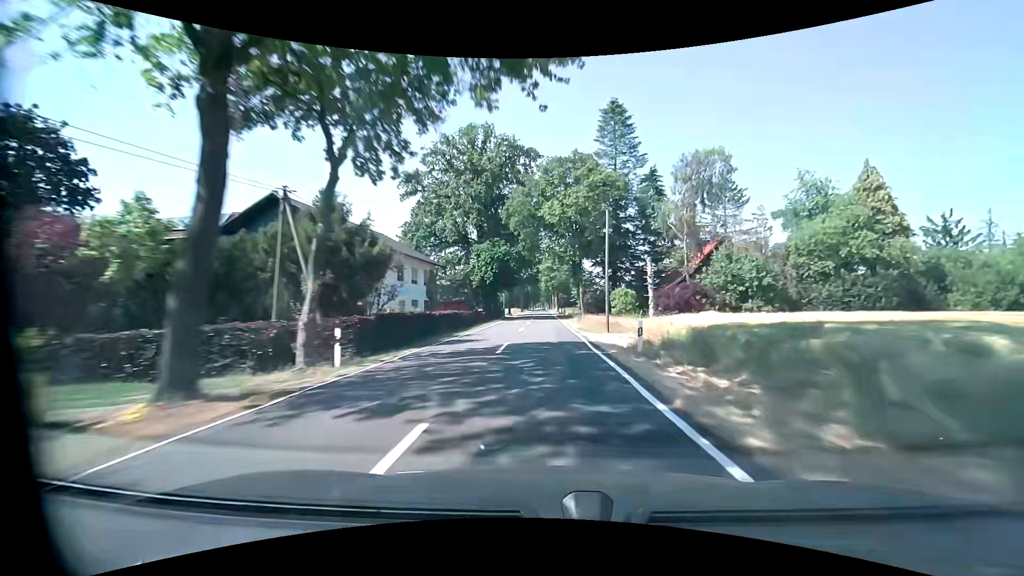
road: tertiary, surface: asphalt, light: Day
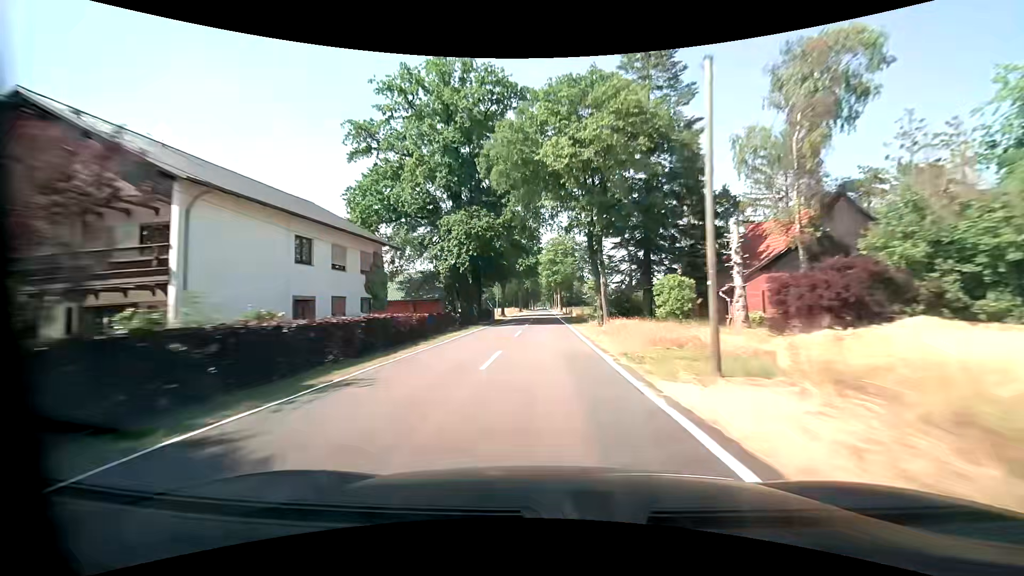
(0.0, +16.6) m; 0°
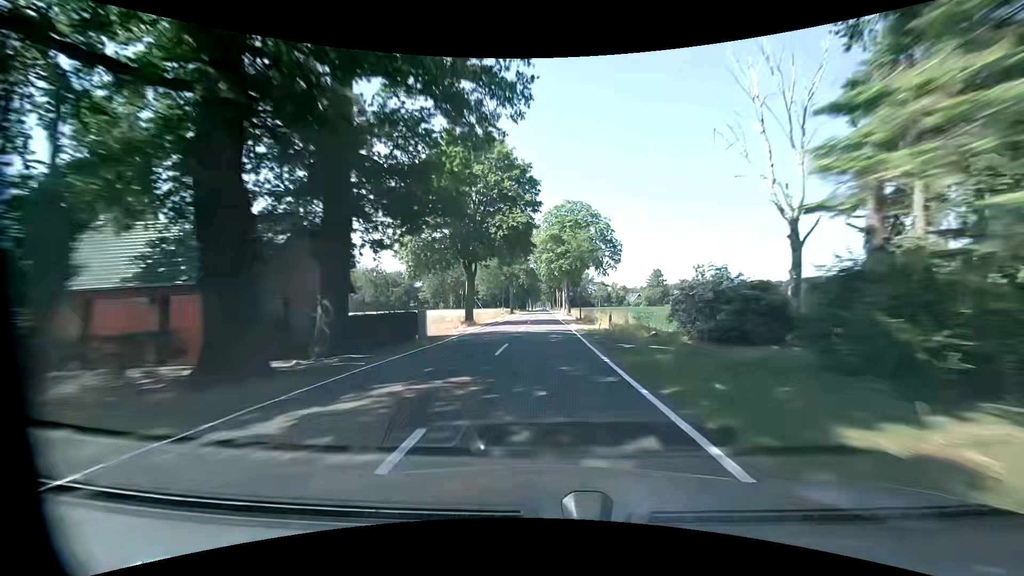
(-0.1, +33.2) m; 0°
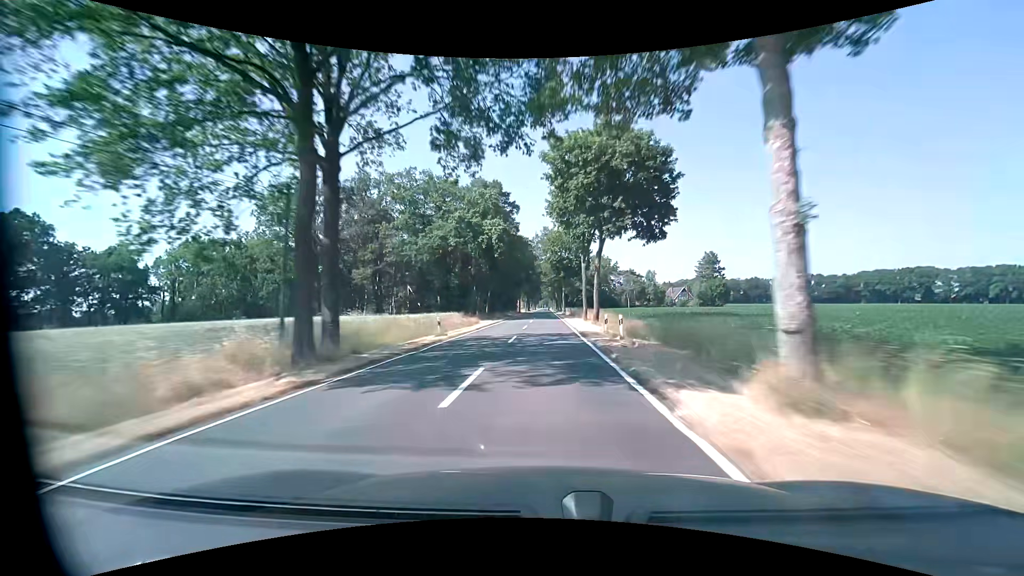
(+0.2, +83.0) m; 0°
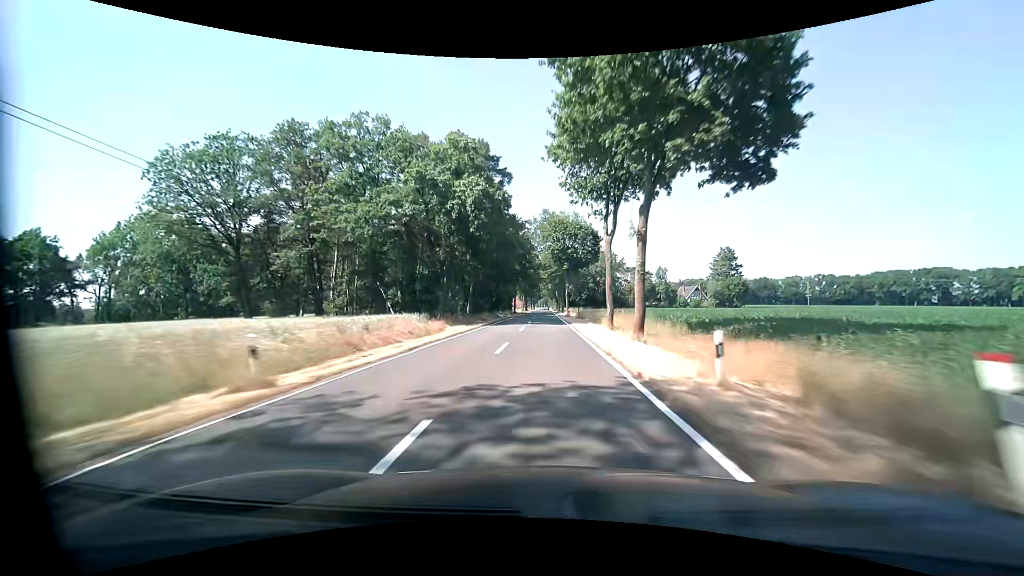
(0.0, +16.6) m; 0°
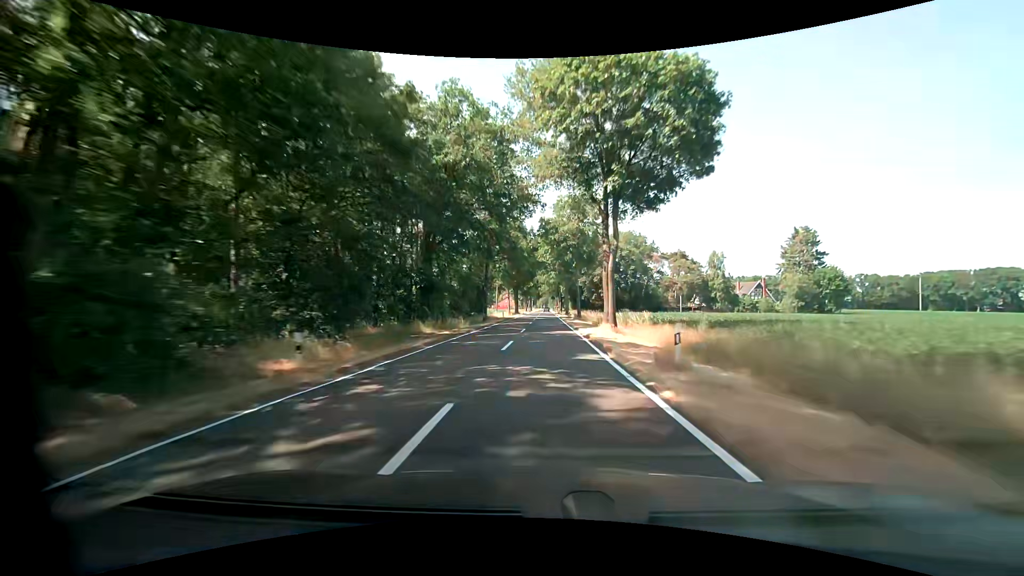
(0.0, +49.8) m; 0°
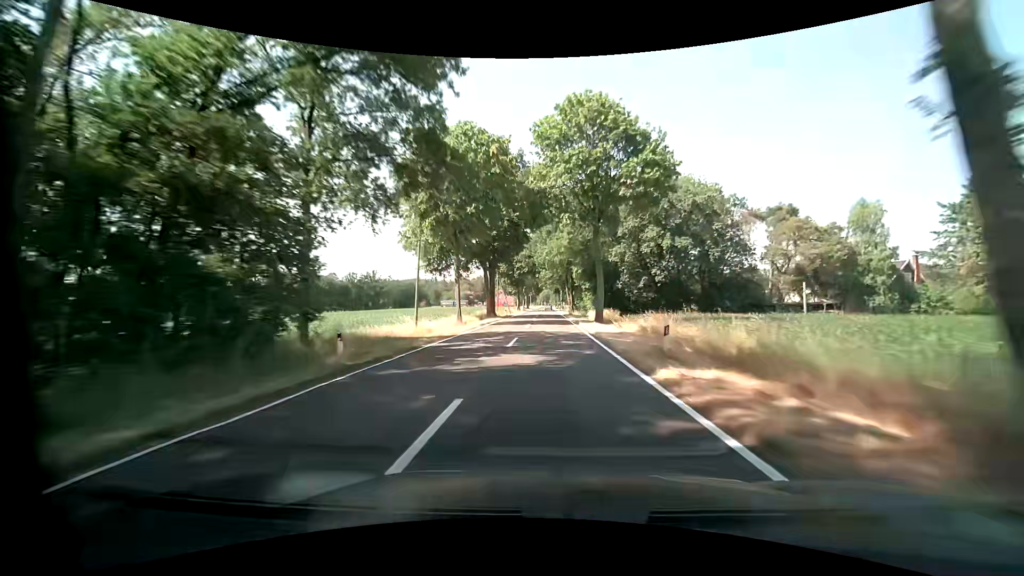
(0.0, +49.2) m; 0°
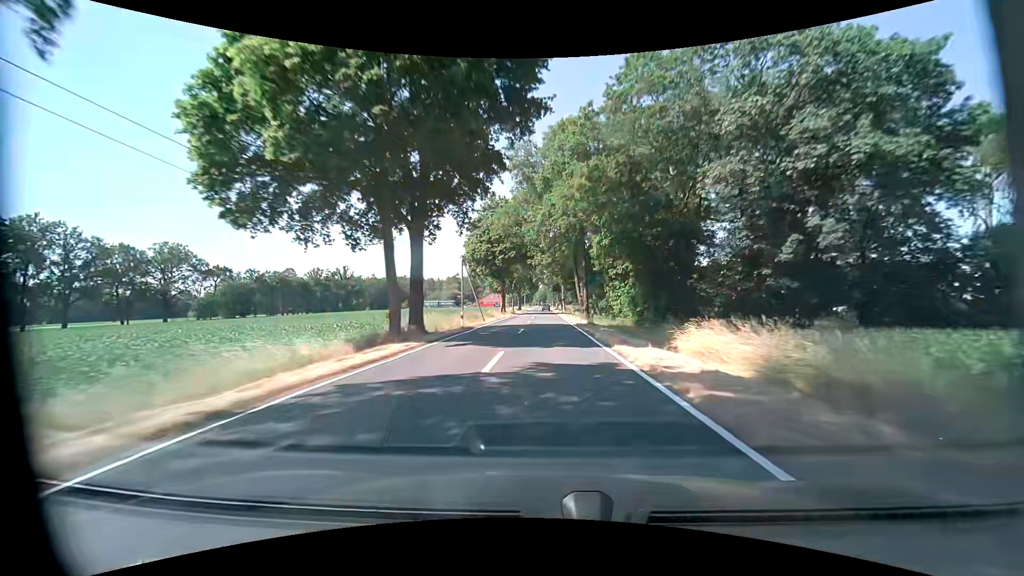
(0.0, +30.9) m; 0°
(0, +10) (0, +20) (0, +30) (0, +40) (0, +50) (0, +60) (0, +70) (0, +80) (0, +90) (0, +100) m
